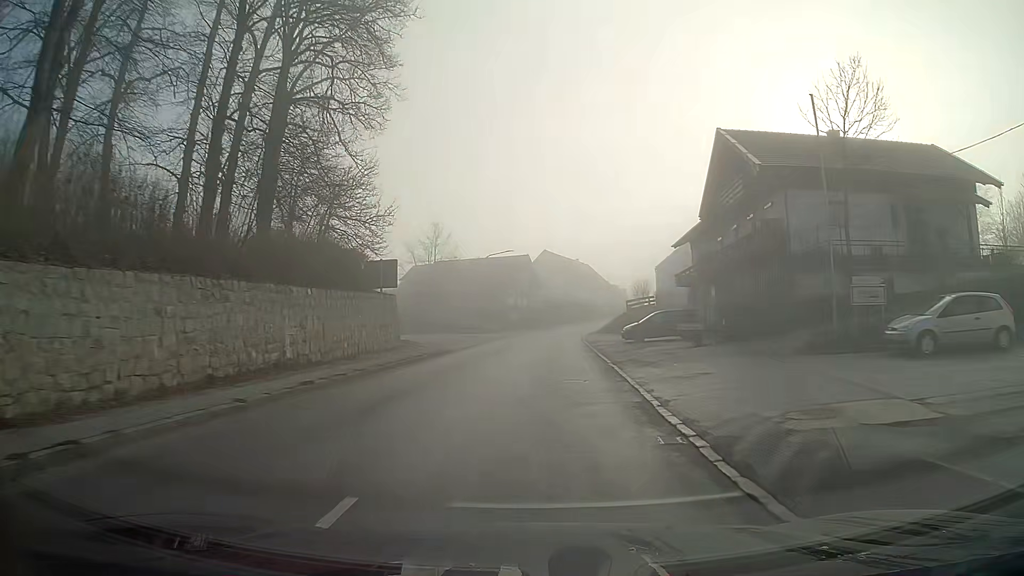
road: secondary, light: Day
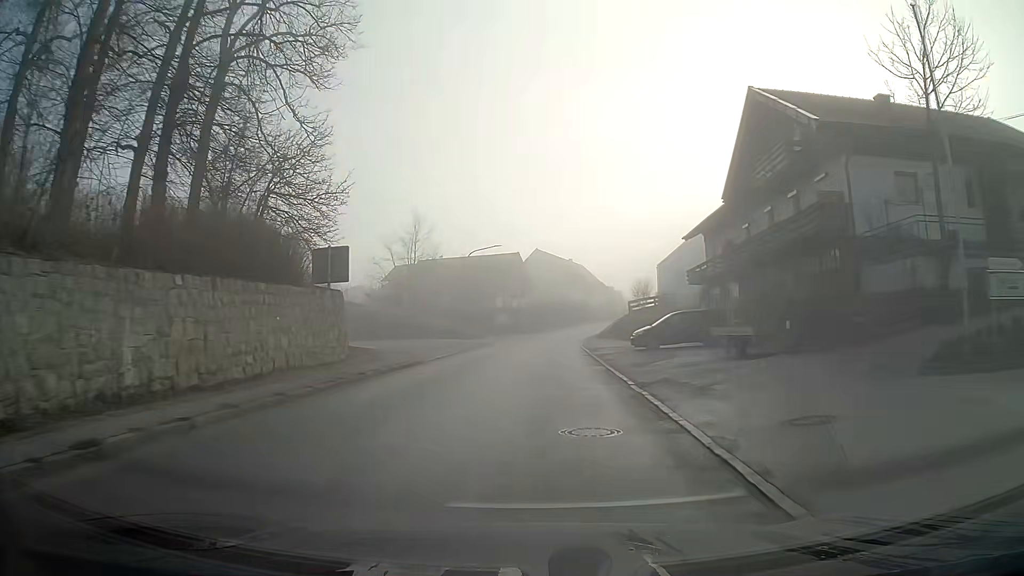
(+0.1, +6.7) m; +1°
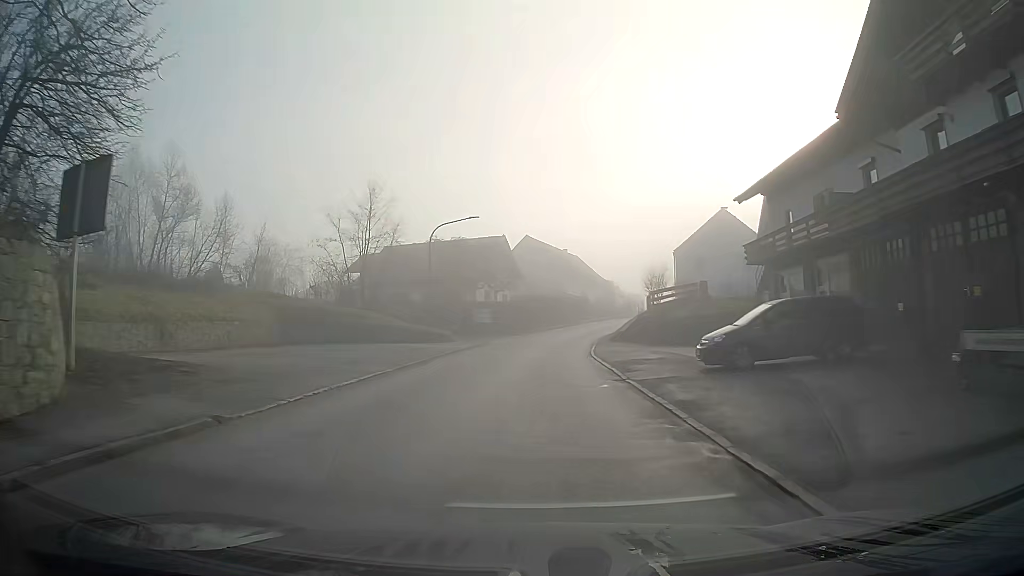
(+0.1, +14.2) m; +1°
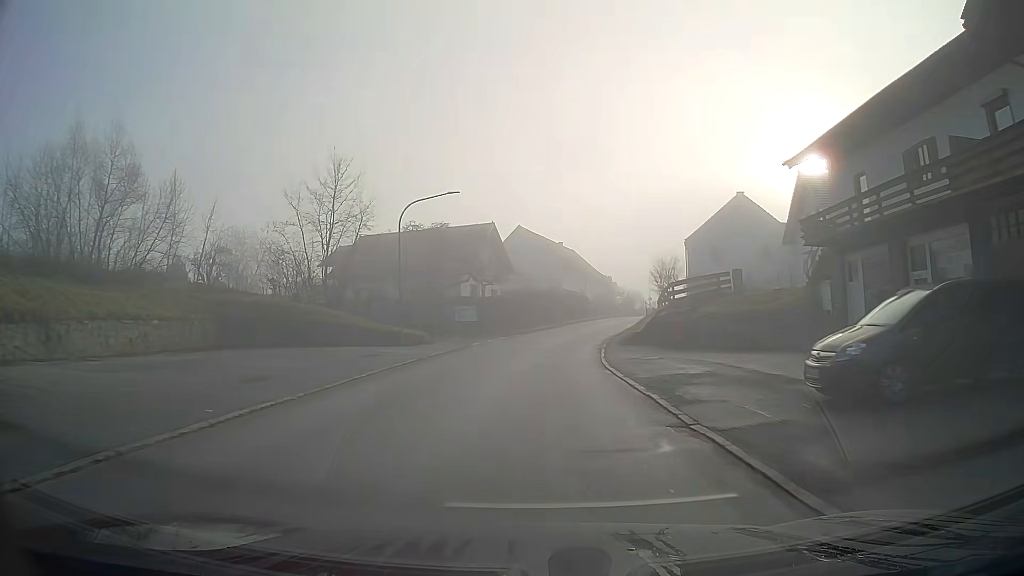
(+0.1, +7.4) m; +1°
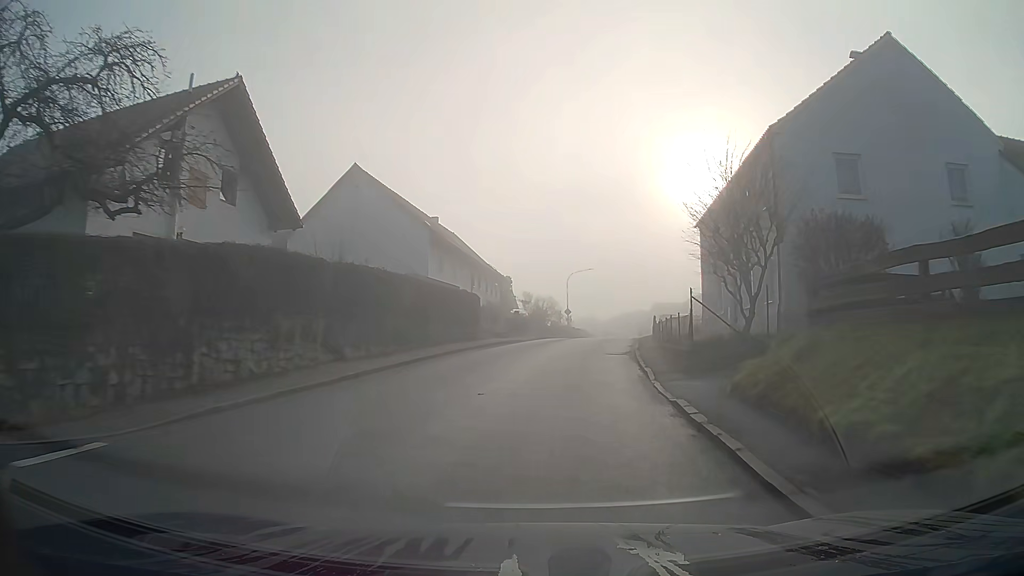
(+2.5, +37.0) m; +10°
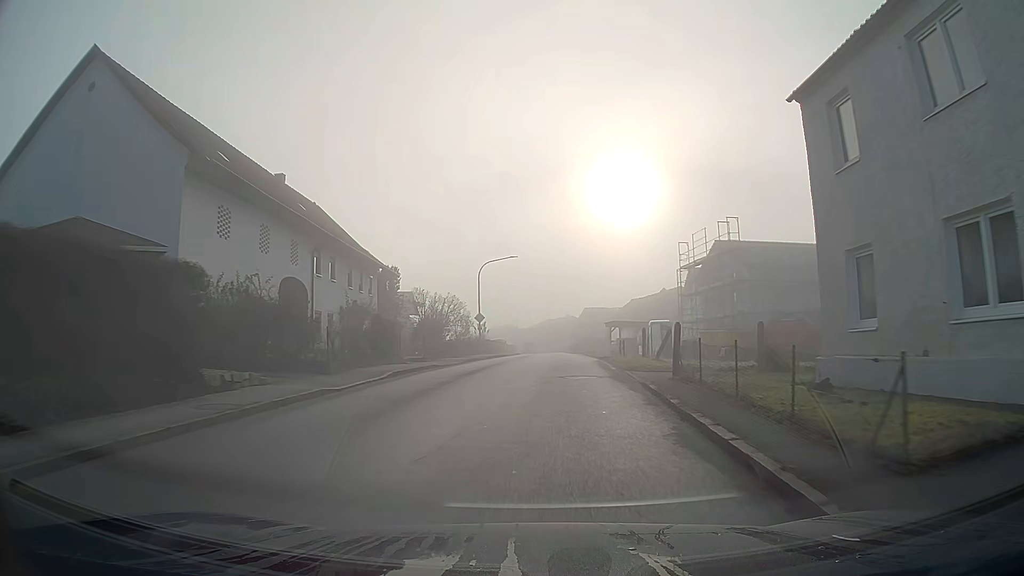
(+1.3, +22.0) m; +6°
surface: asphalt
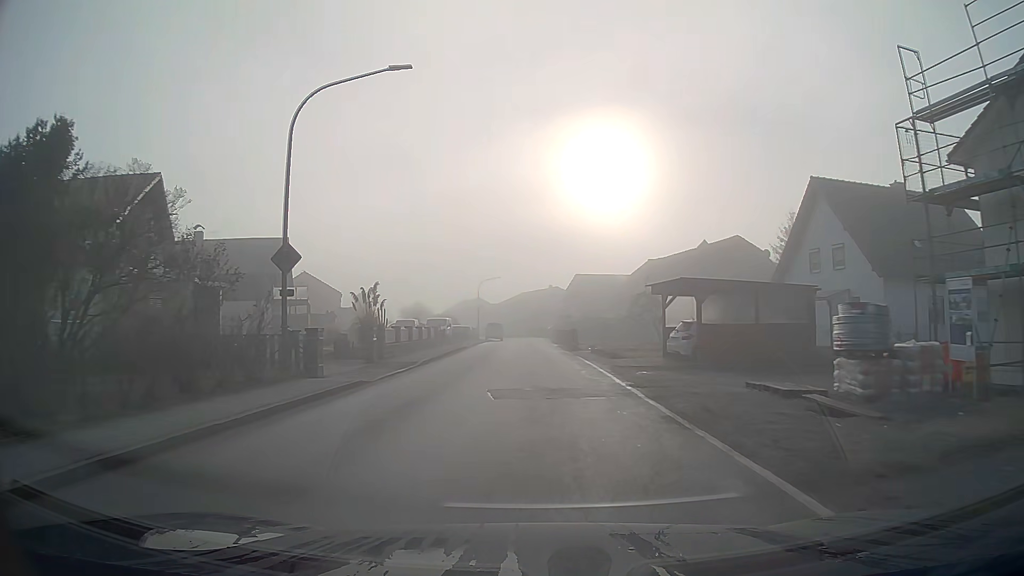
(+0.8, +36.2) m; +1°
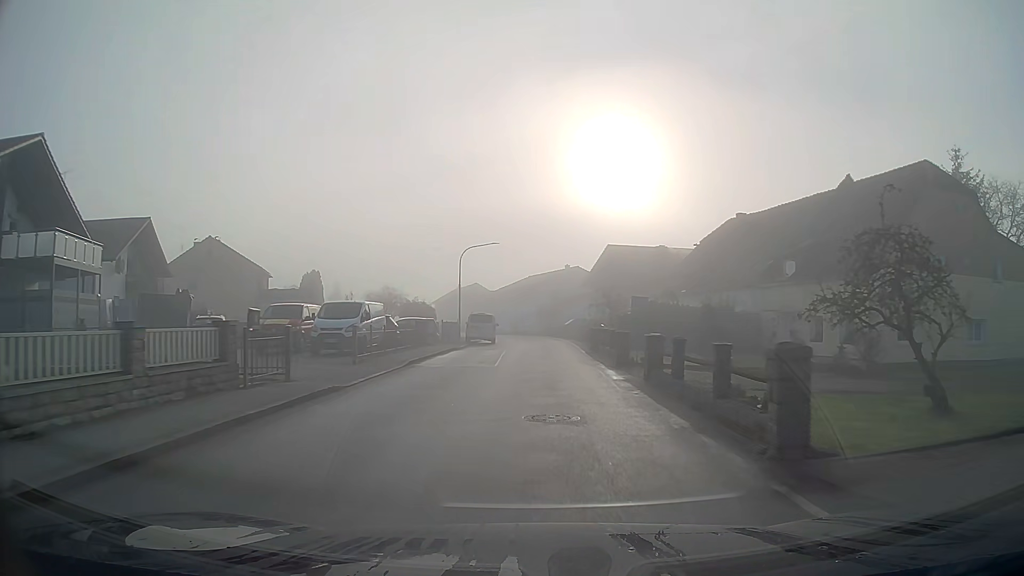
(-0.2, +29.0) m; 0°
(0, +10) (0, +20) (0, +30) (0, +40) (0, +50) (-2, +60) (-4, +70) (-7, +79) (-11, +89) (-14, +98) m
